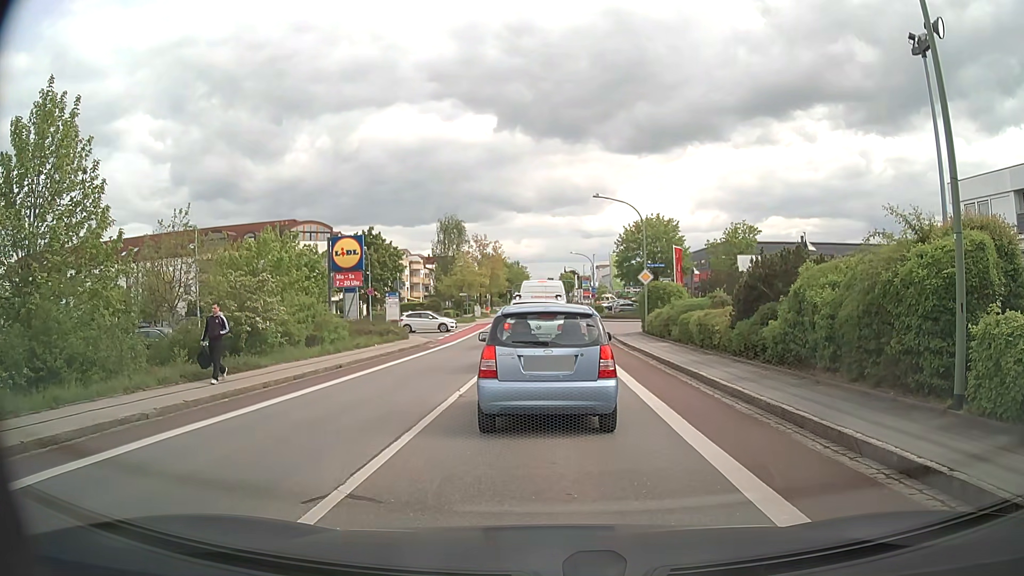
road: tertiary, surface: asphalt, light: Day
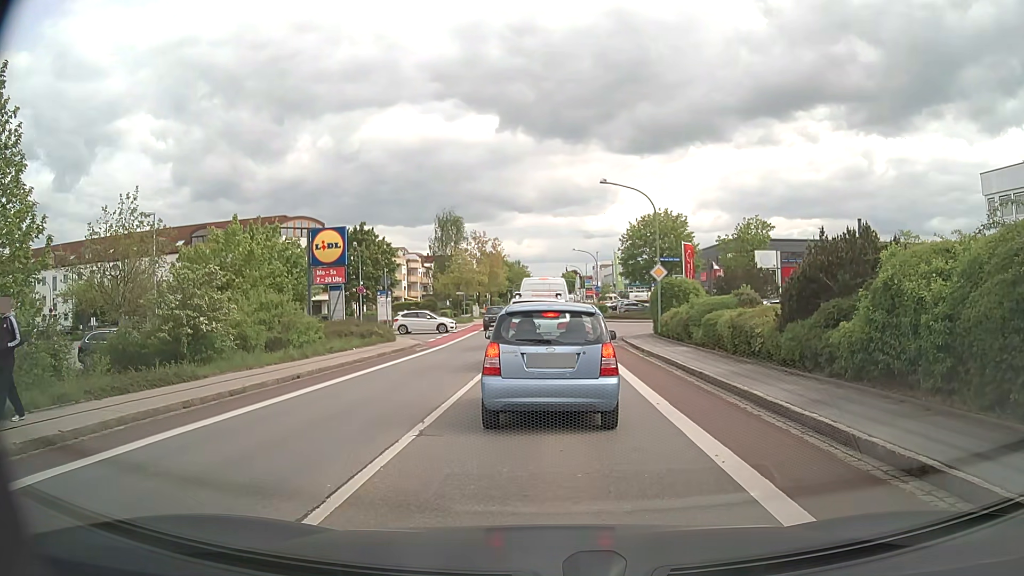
(-0.1, +3.8) m; -1°
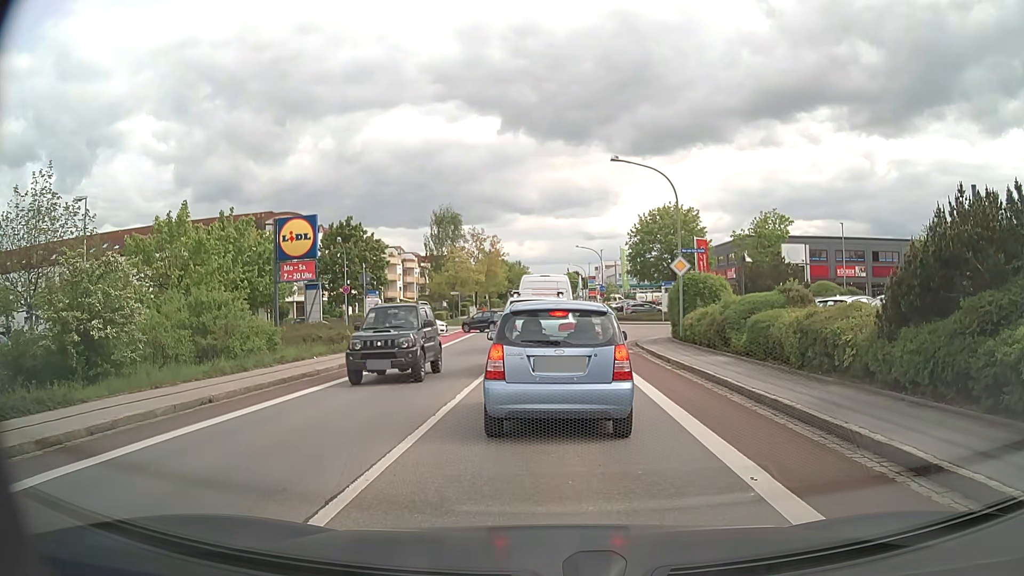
(0.0, +4.8) m; 0°
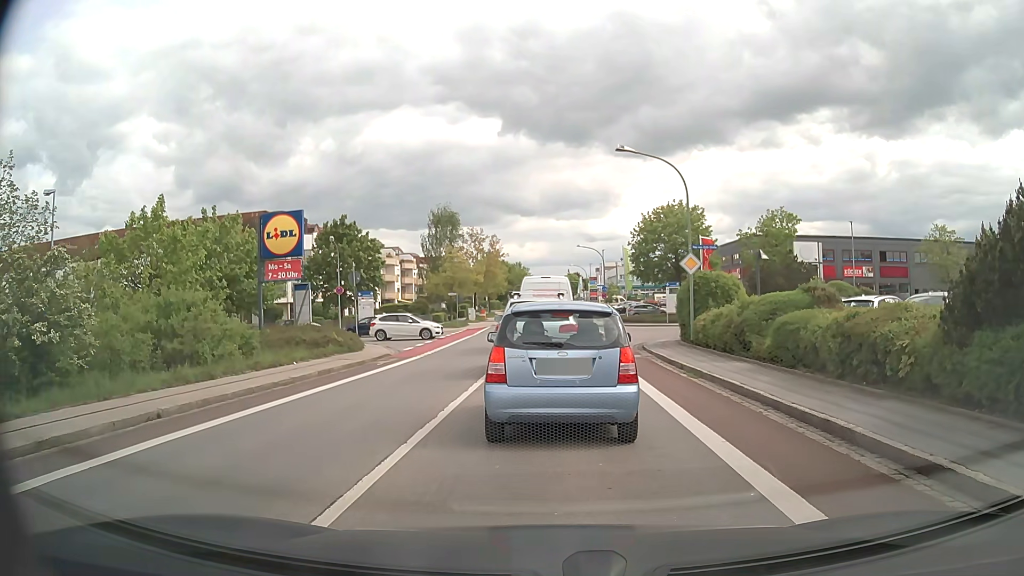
(0.0, +1.9) m; 0°
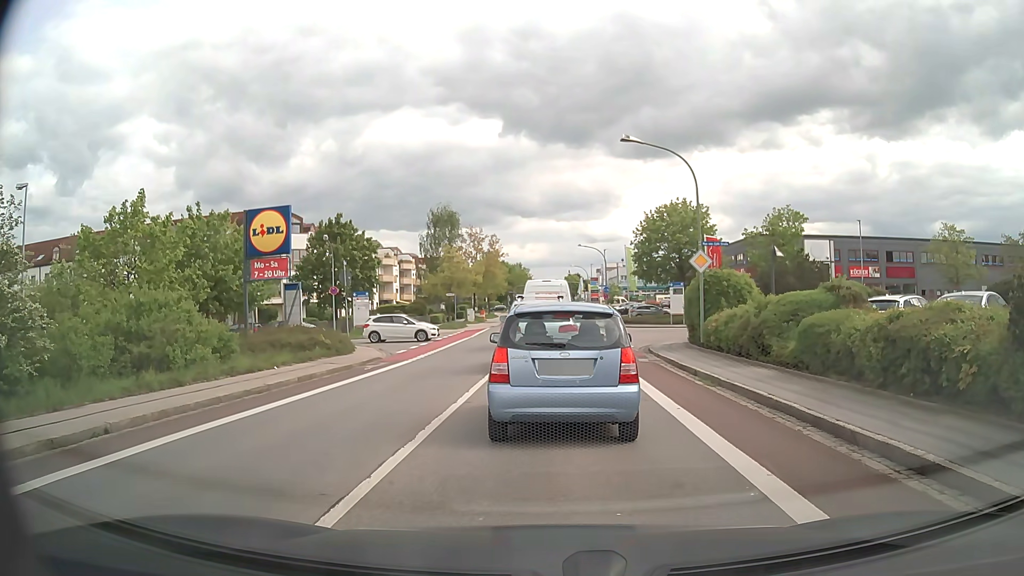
(0.0, +1.5) m; 0°
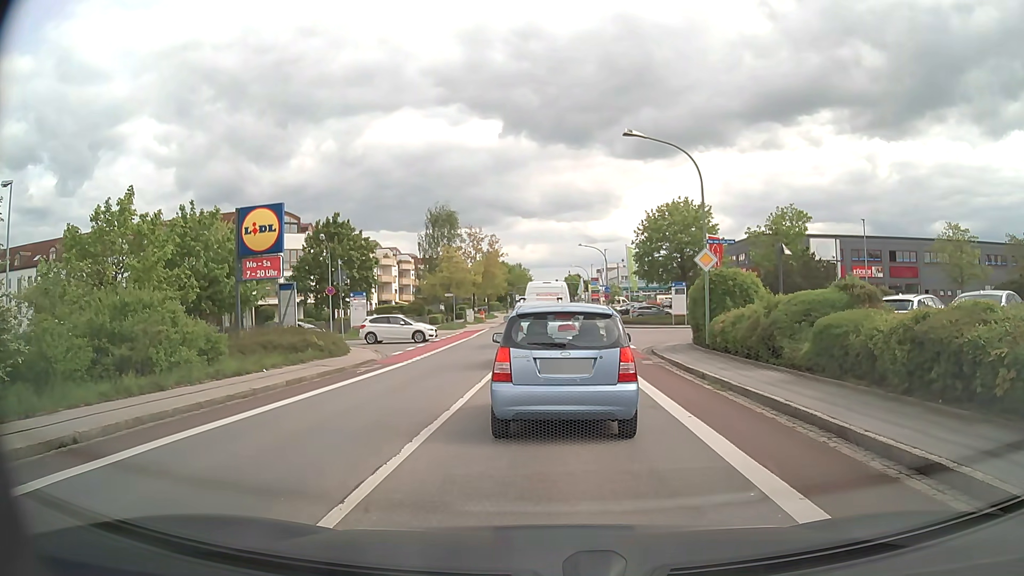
(0.0, +0.8) m; +1°
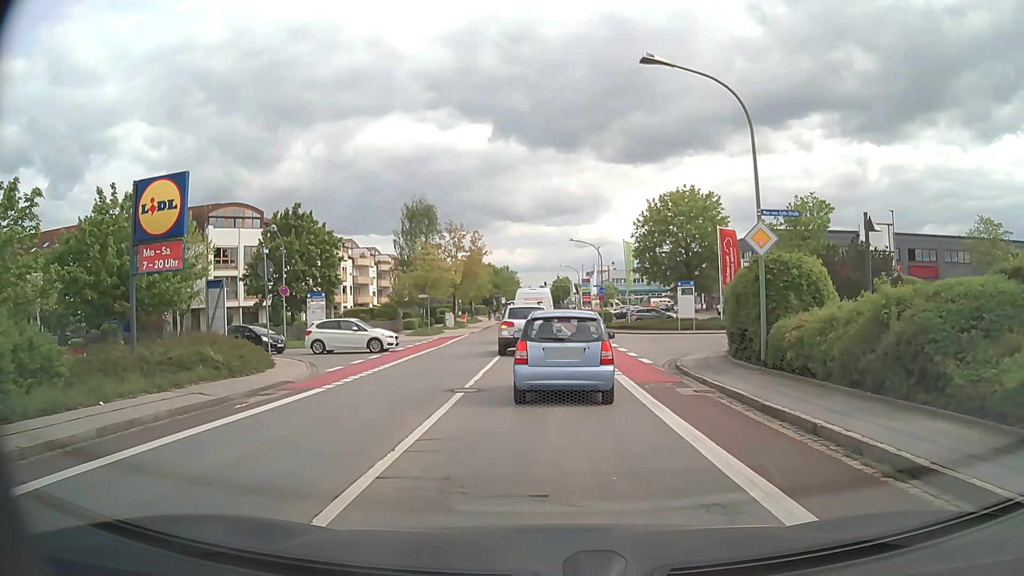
(-0.1, +7.4) m; 0°
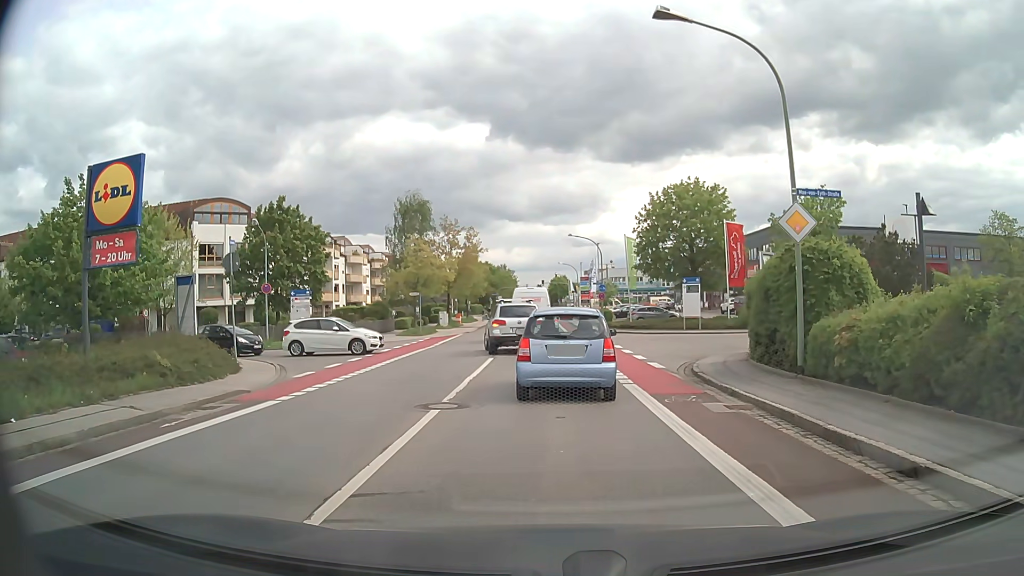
(0.0, +2.6) m; 0°
